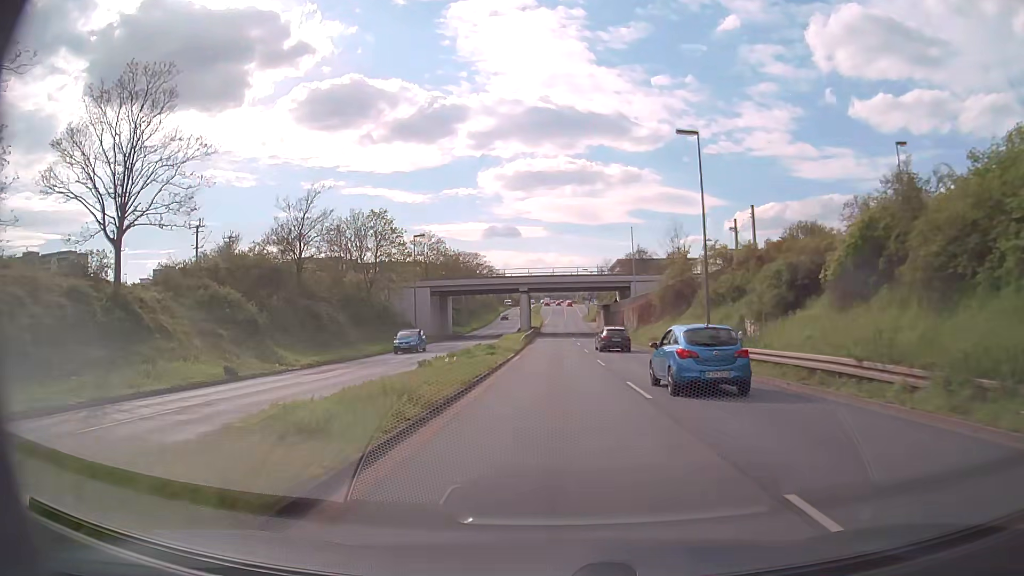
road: primary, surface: asphalt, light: Day
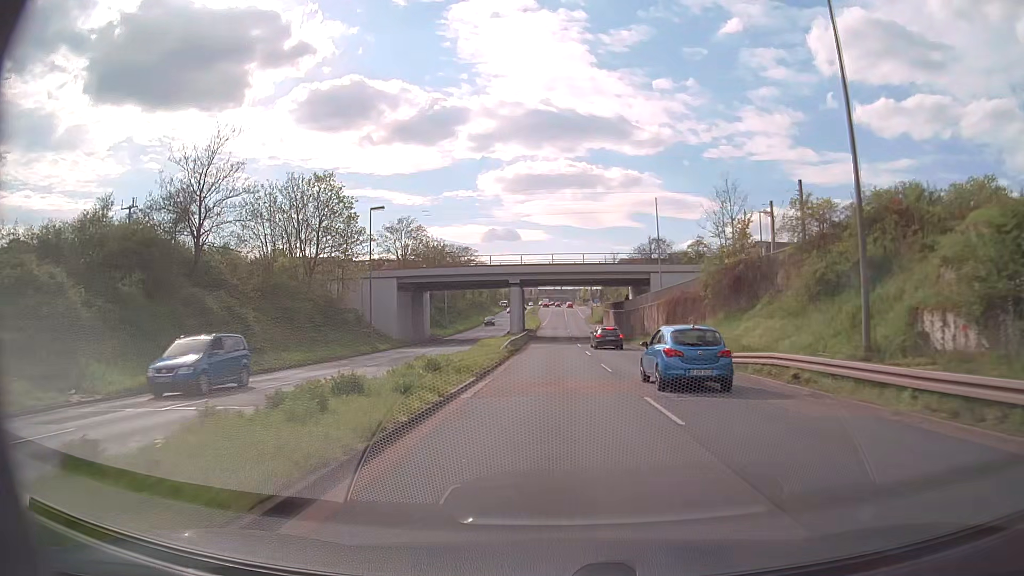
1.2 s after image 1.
(-0.1, +15.9) m; 0°
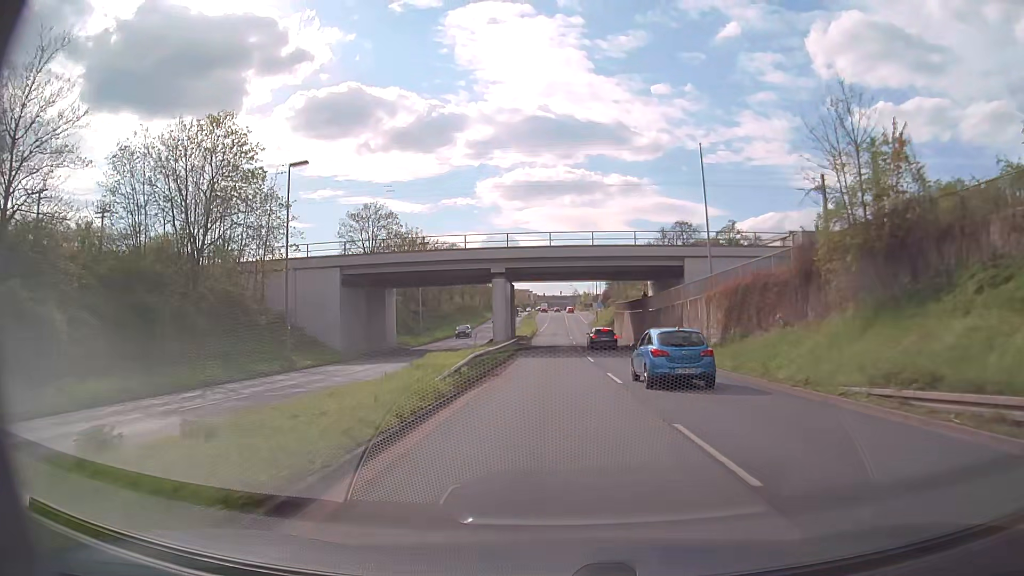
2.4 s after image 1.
(0.0, +16.1) m; 0°
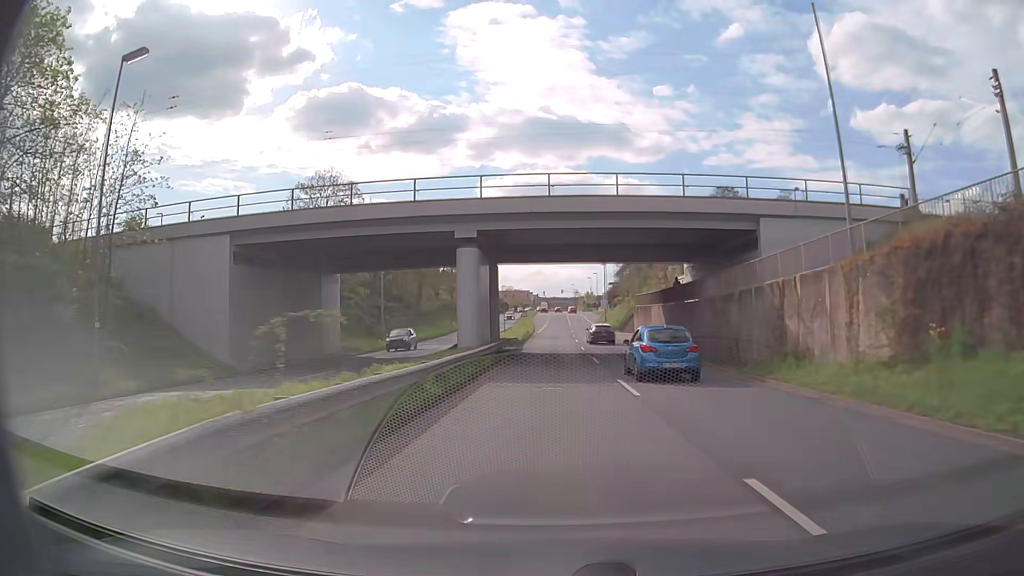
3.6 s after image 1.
(0.0, +16.2) m; 0°
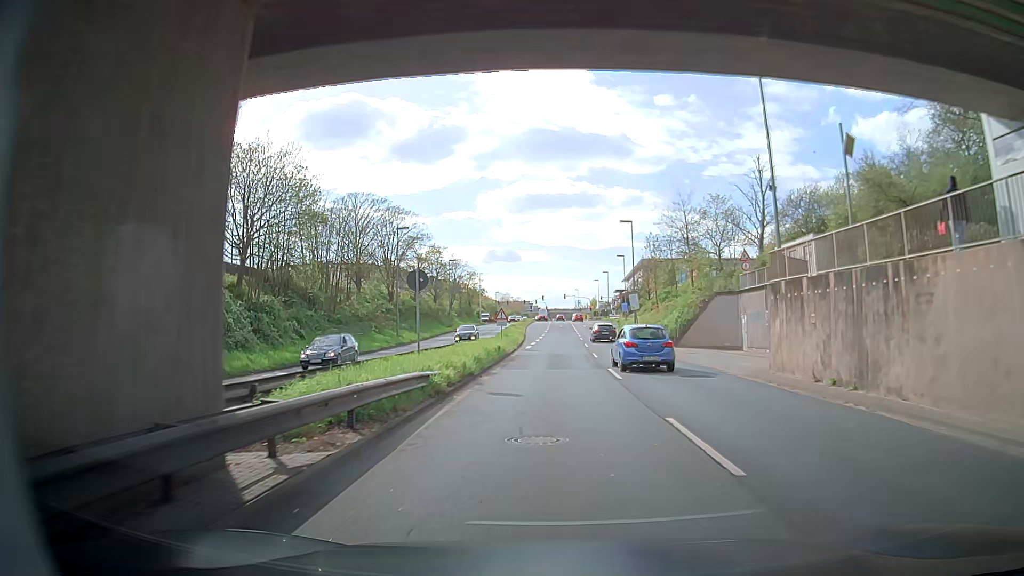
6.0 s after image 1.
(0.0, +32.3) m; -1°
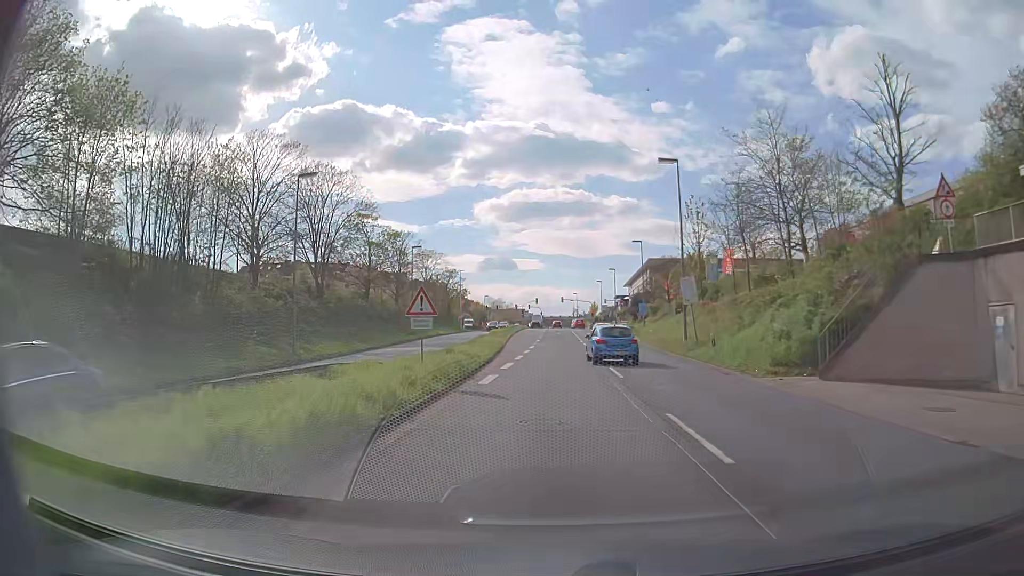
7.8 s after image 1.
(0.0, +23.7) m; +1°
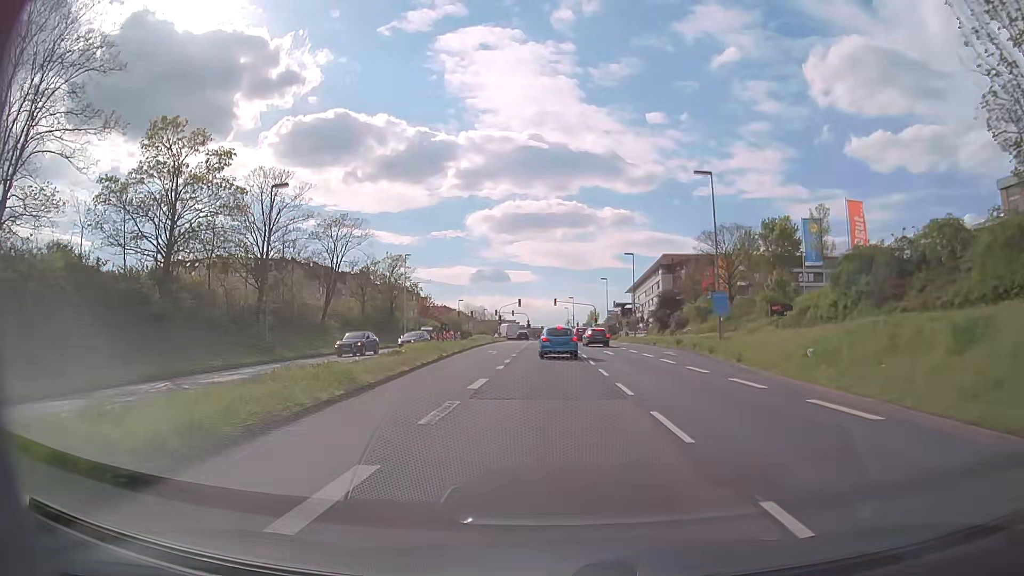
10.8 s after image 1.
(+0.2, +37.3) m; +1°
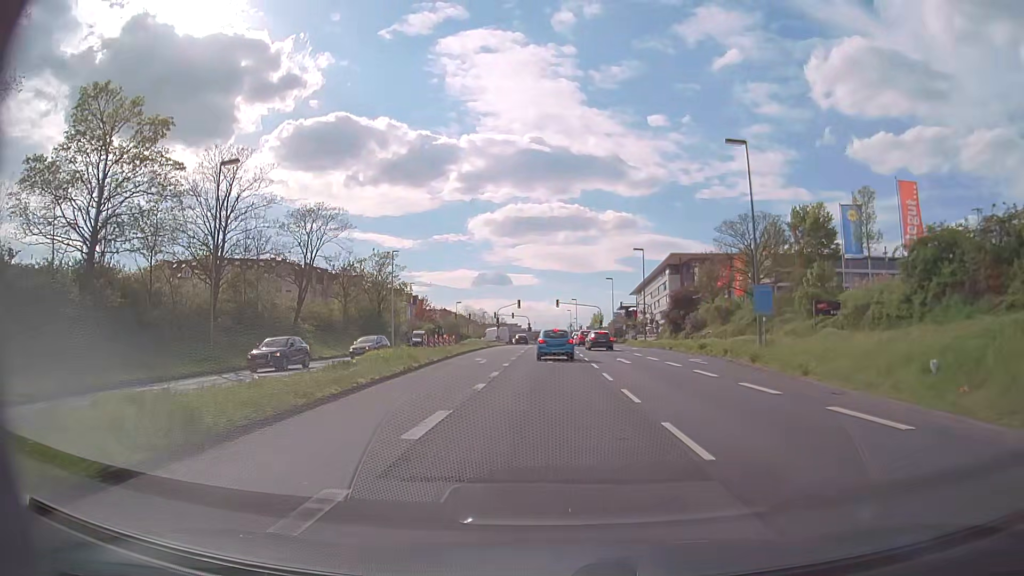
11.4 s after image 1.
(0.0, +7.0) m; 0°
